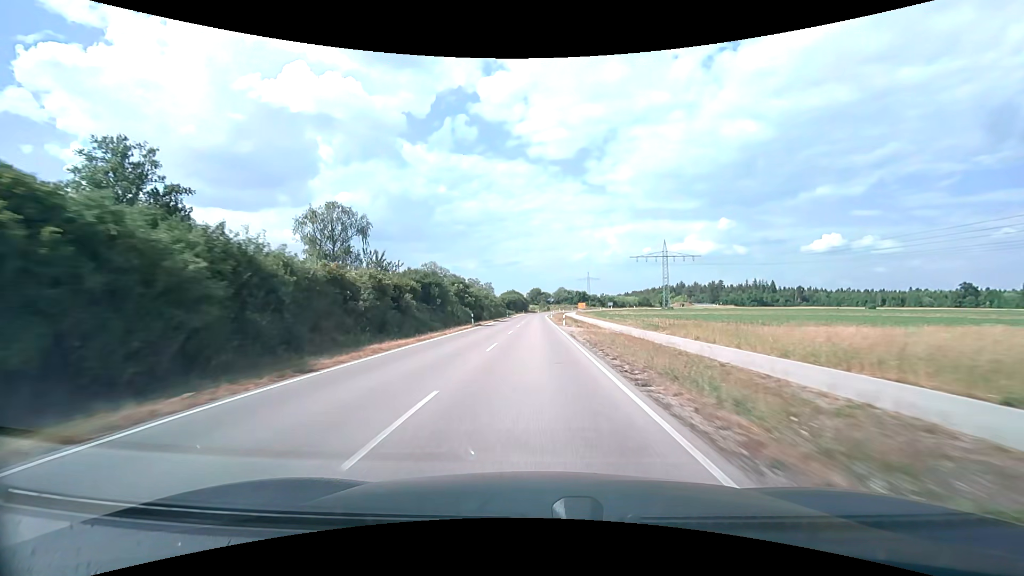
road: unclassified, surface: asphalt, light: Day
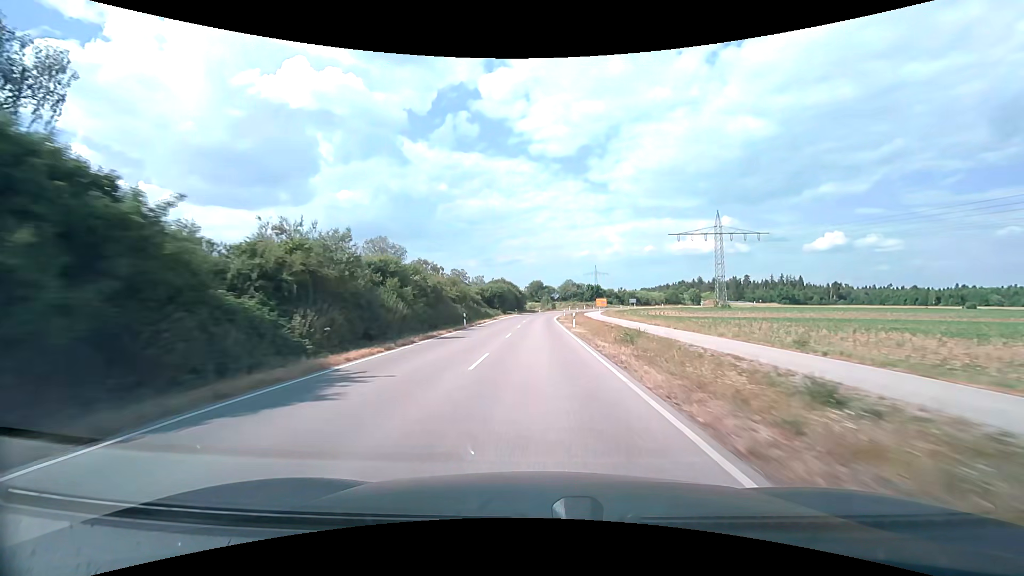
(-0.1, +52.9) m; 0°
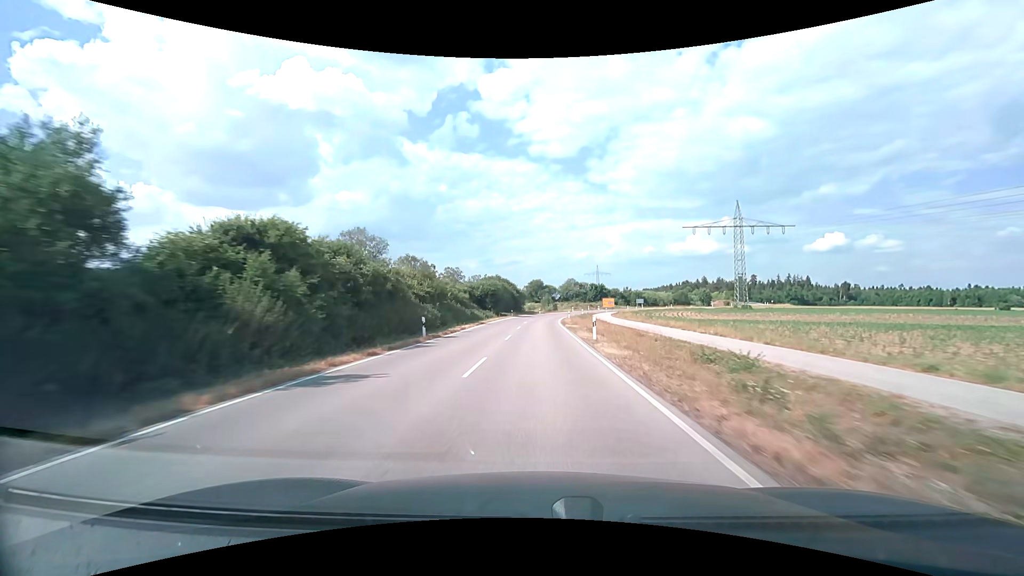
(0.0, +13.0) m; 0°
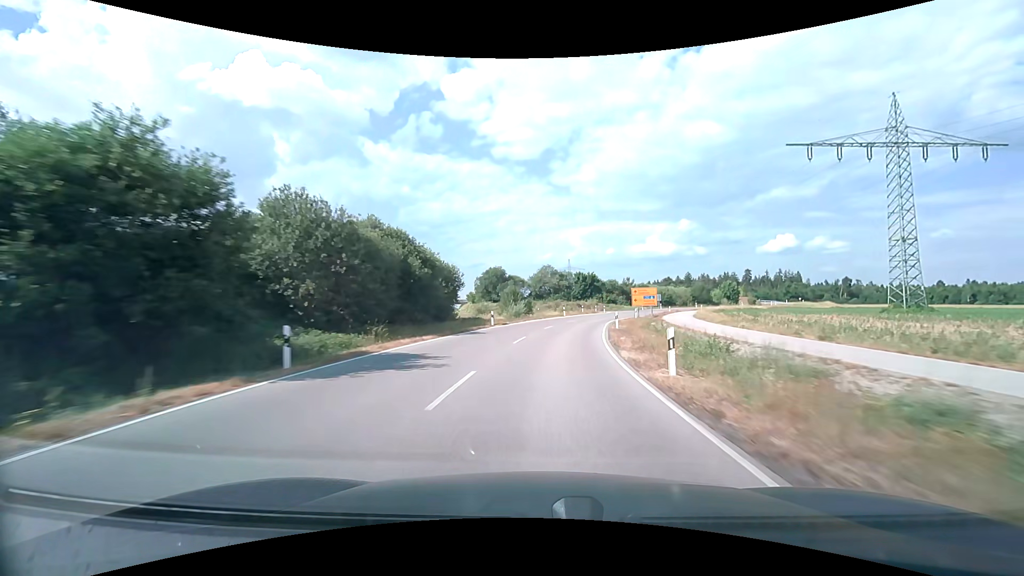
(+0.8, +62.3) m; +4°
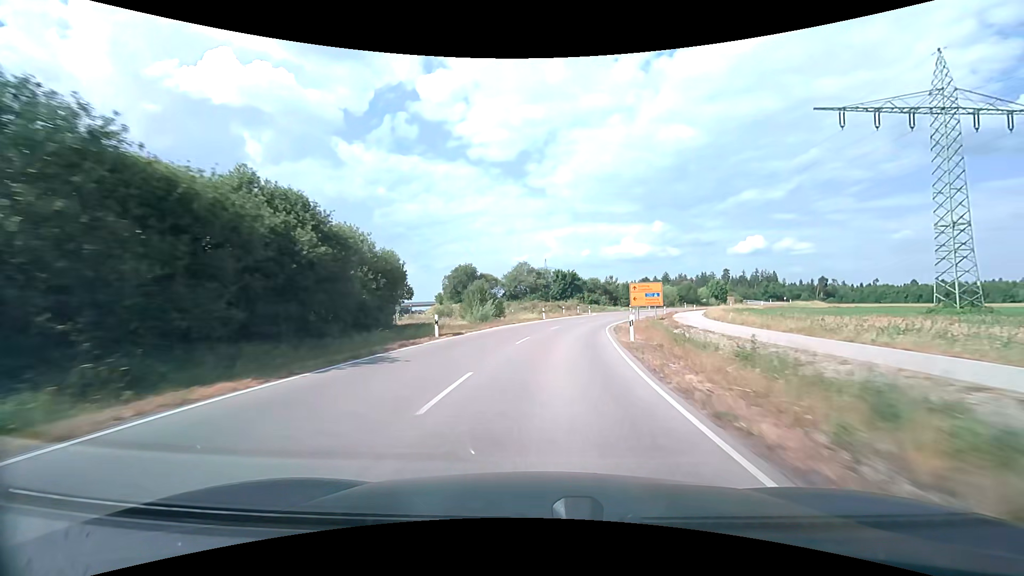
(+0.2, +12.1) m; +3°
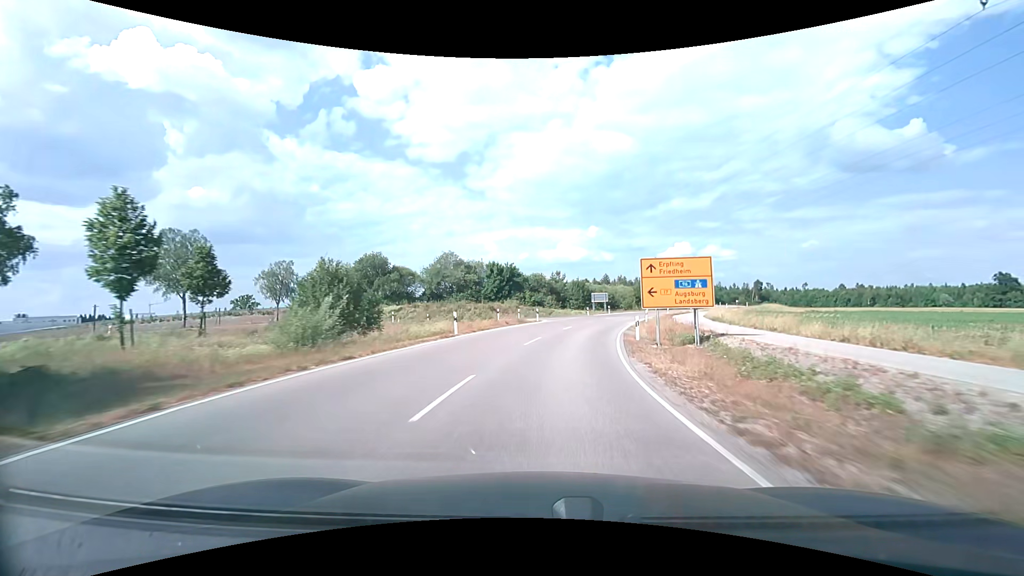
(+1.4, +23.7) m; +7°
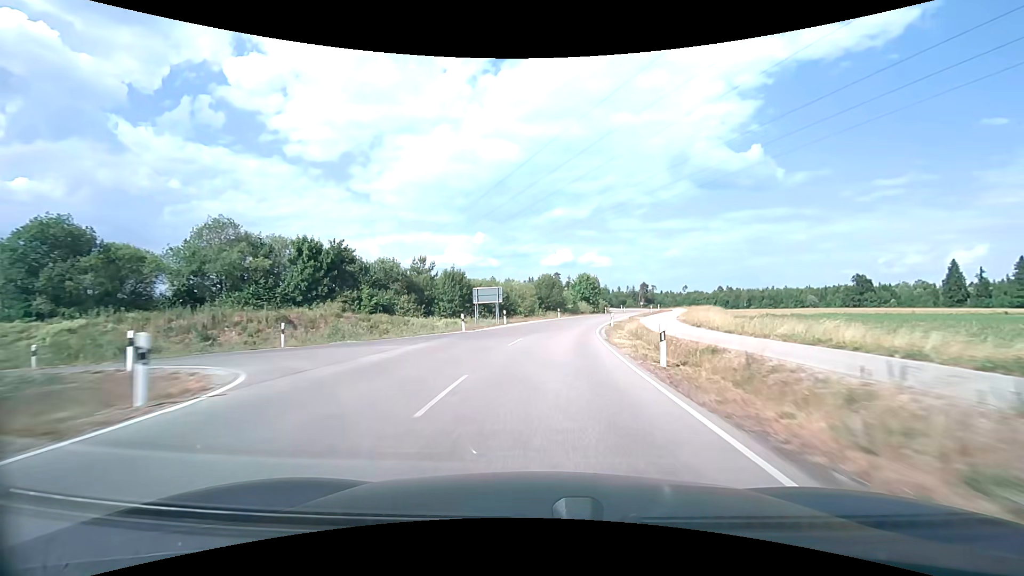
(+4.0, +34.6) m; +13°
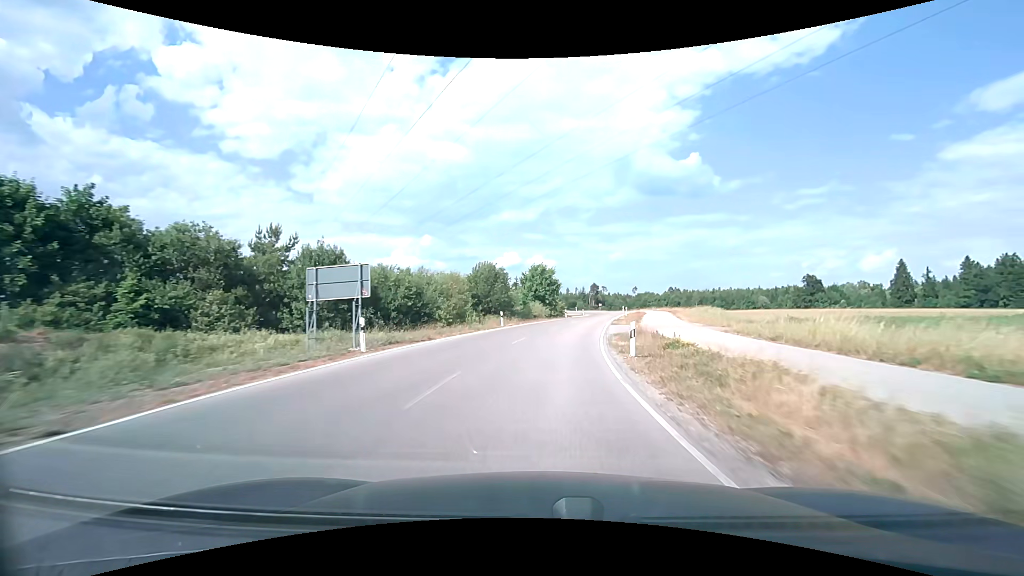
(+1.2, +23.1) m; +6°
(0, +10) (+1, +20) (+2, +30) (+4, +40) (+6, +50) (+8, +59) (+10, +69) (+12, +79) (+14, +89) (+14, +99) m
